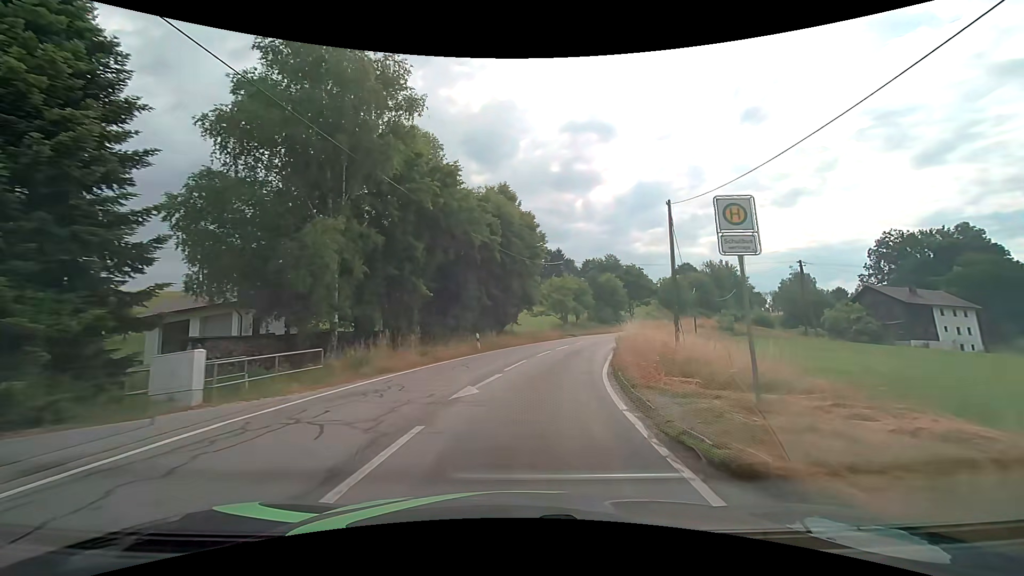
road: tertiary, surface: asphalt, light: Day
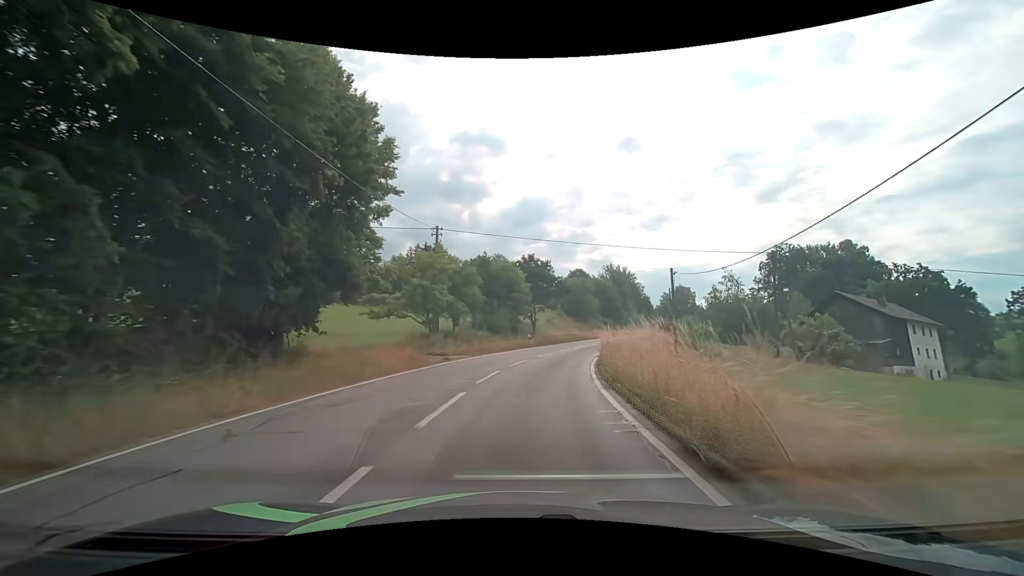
(+2.7, +26.6) m; +13°
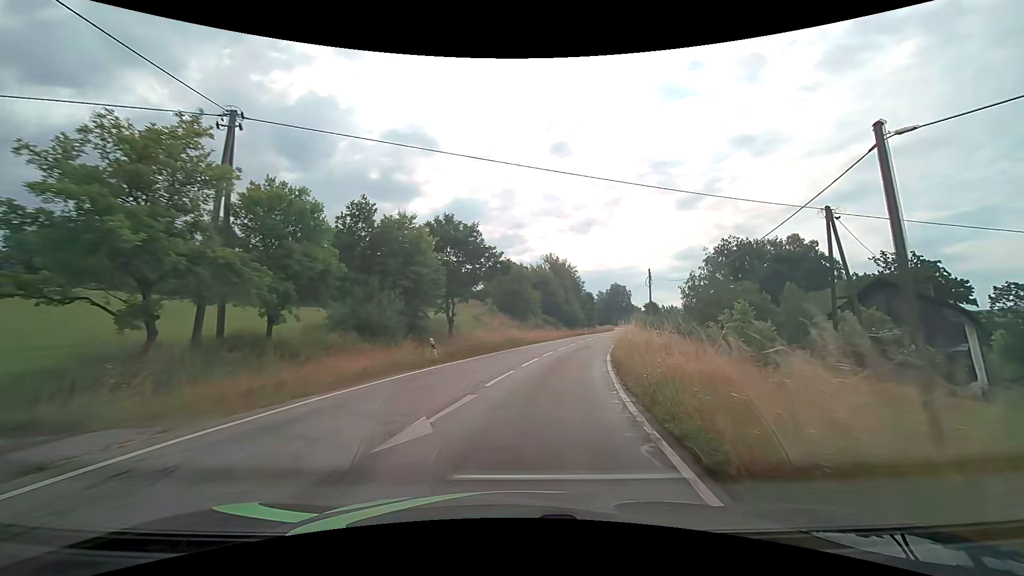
(+1.3, +20.3) m; +8°
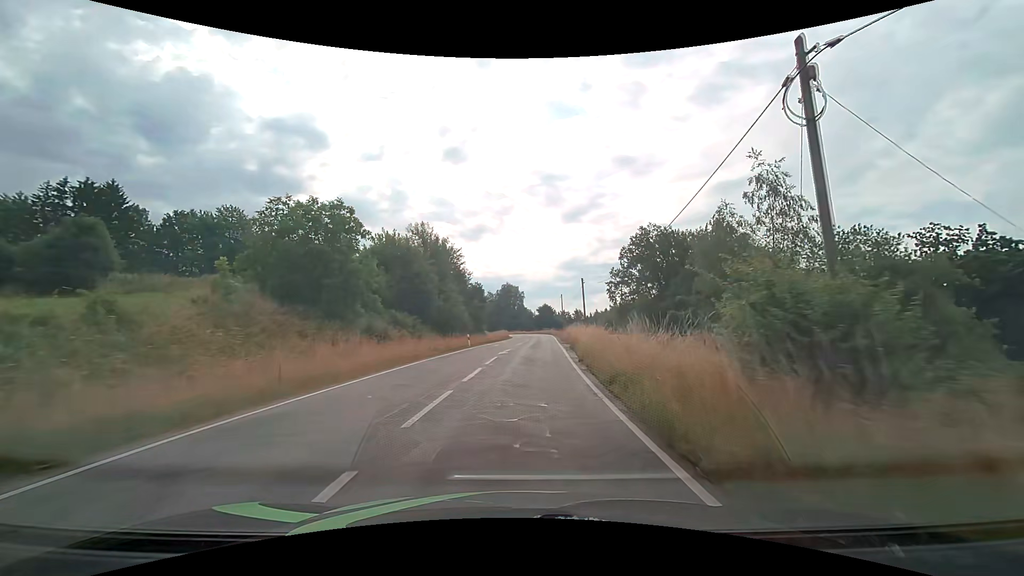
(+4.7, +35.2) m; +13°
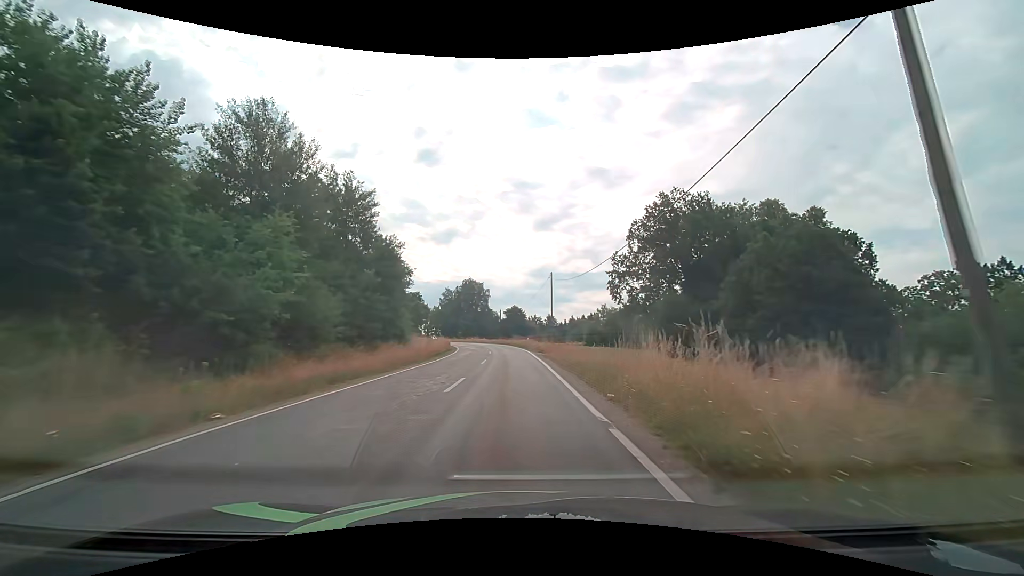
(+1.7, +39.0) m; +4°
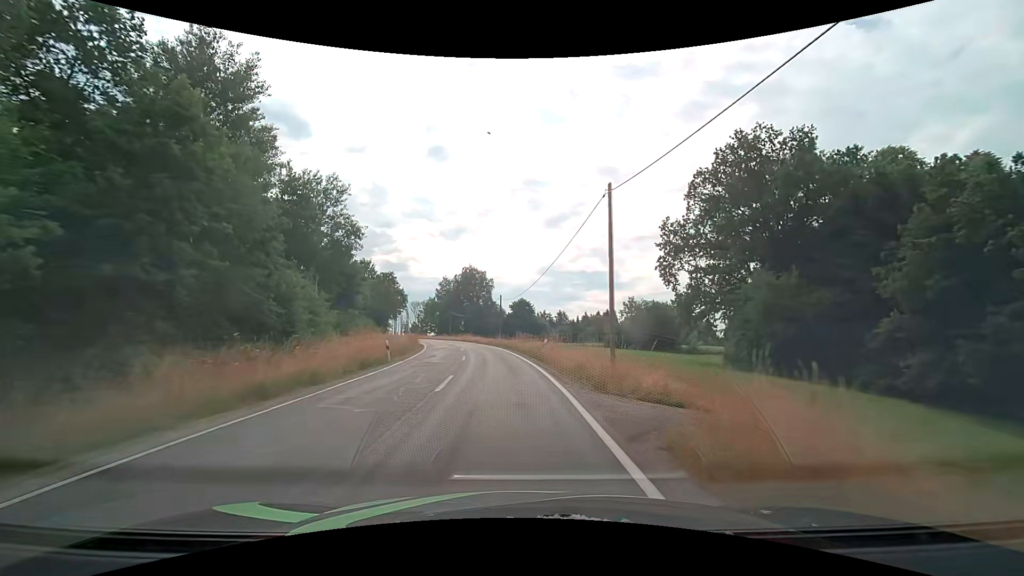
(0.0, +24.8) m; -1°
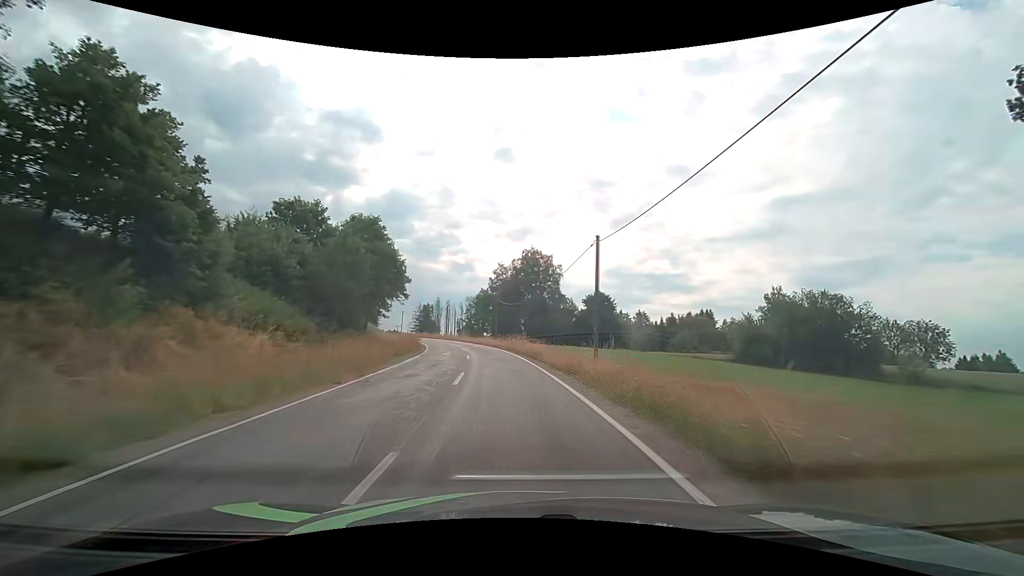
(-2.3, +34.4) m; -8°
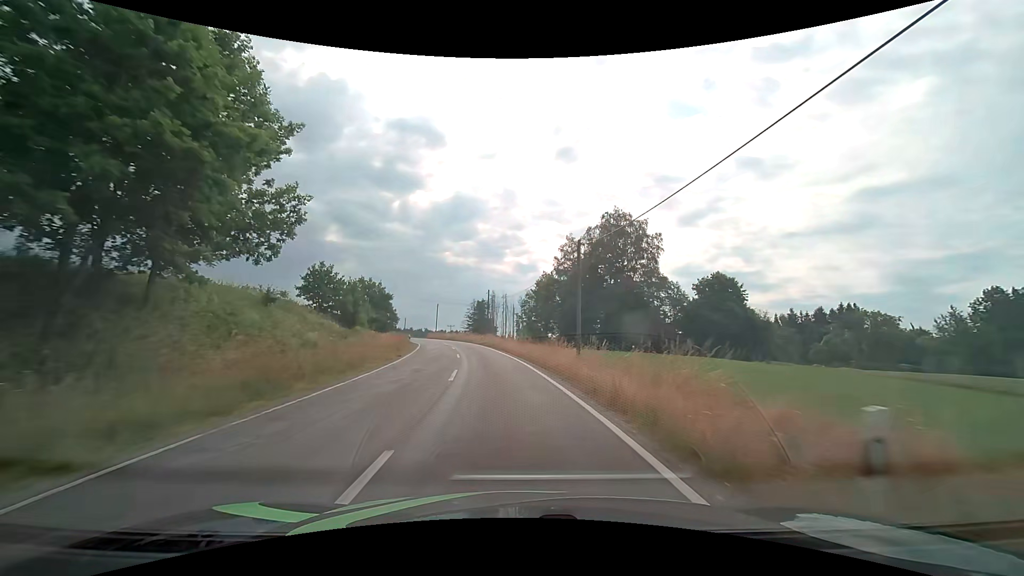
(-2.1, +35.9) m; -7°
(0, +10) (-1, +20) (-2, +30) (-4, +40) (-5, +50) (-8, +59) (-10, +69) (-13, +79) (-17, +88) (-20, +97) m
